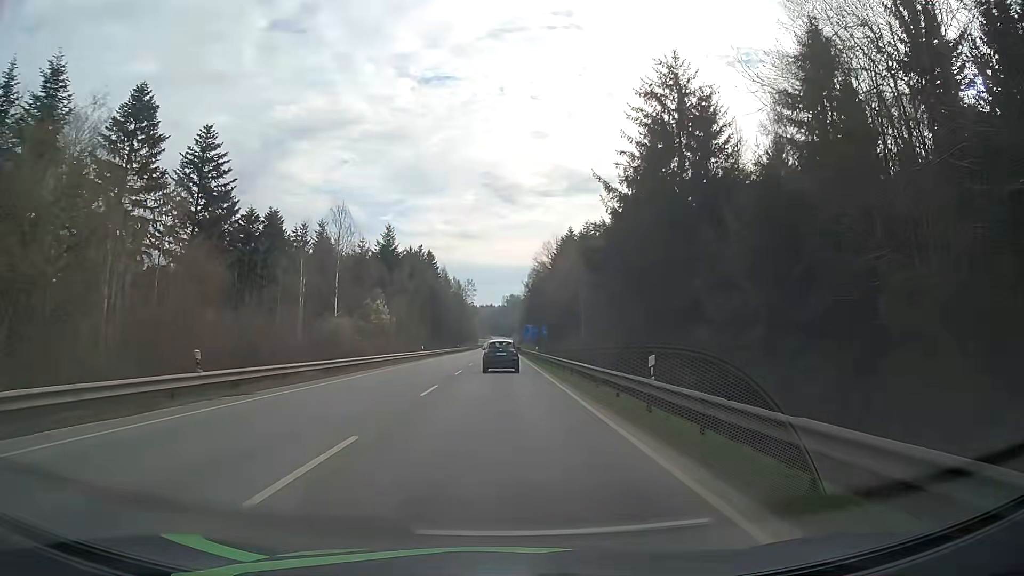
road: secondary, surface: asphalt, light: Day
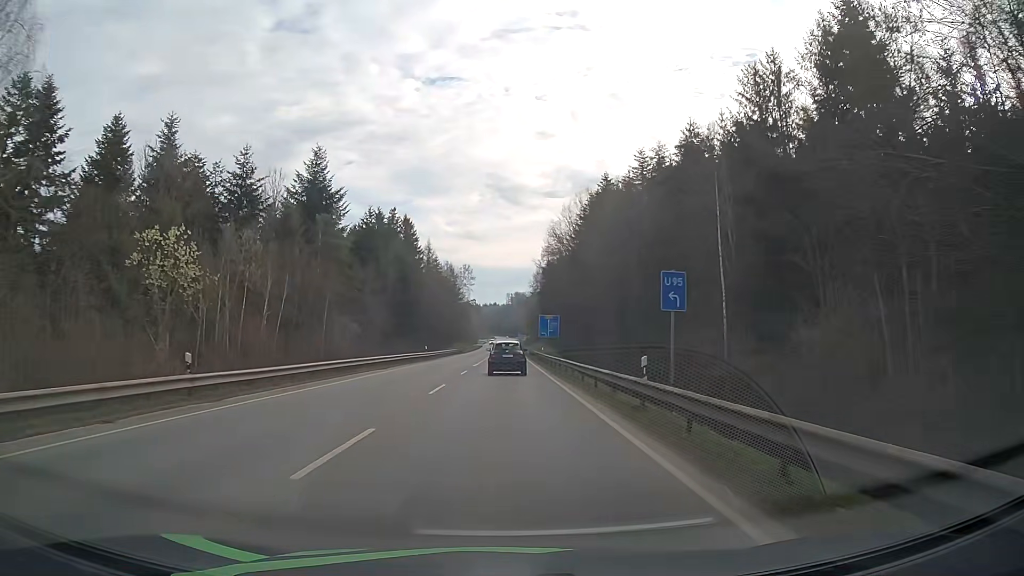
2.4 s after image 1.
(0.0, +47.7) m; 0°
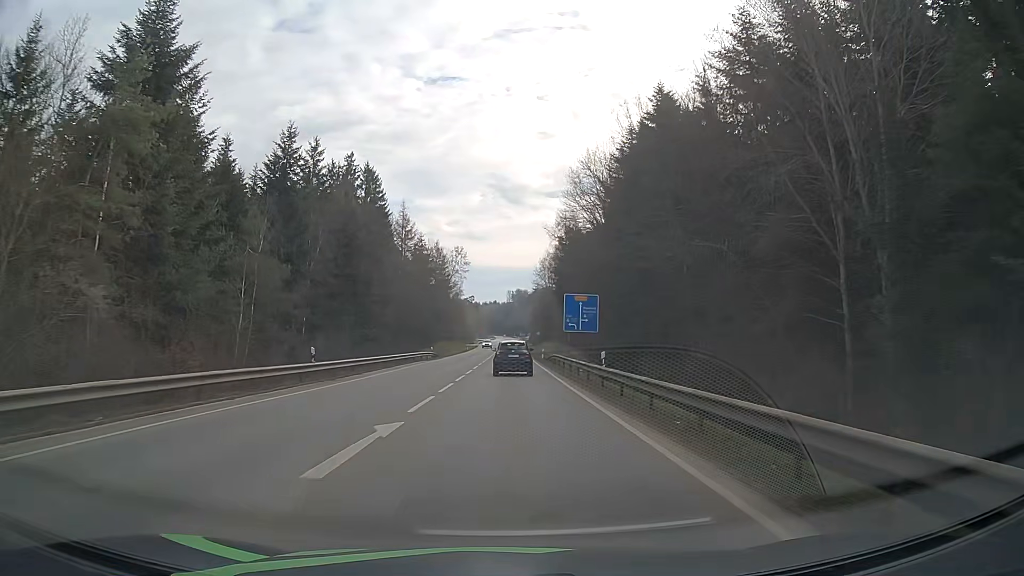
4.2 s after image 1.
(-0.2, +36.3) m; 0°
(0, +10) (0, +20) (0, +30) (0, +40) (0, +50) (0, +60) (+1, +70) (+1, +80) (+1, +90) (+1, +100) m
